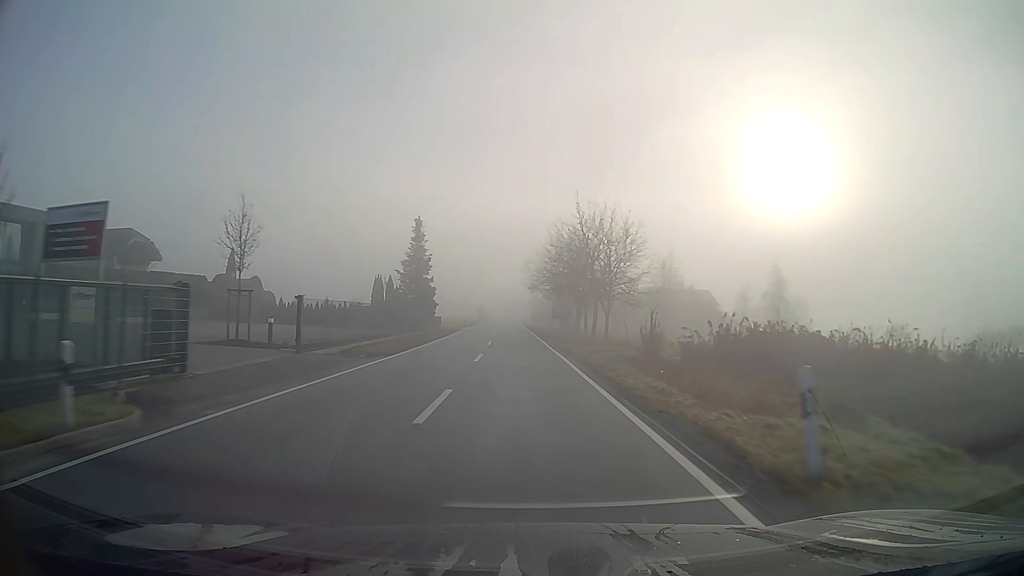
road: secondary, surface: asphalt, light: Day
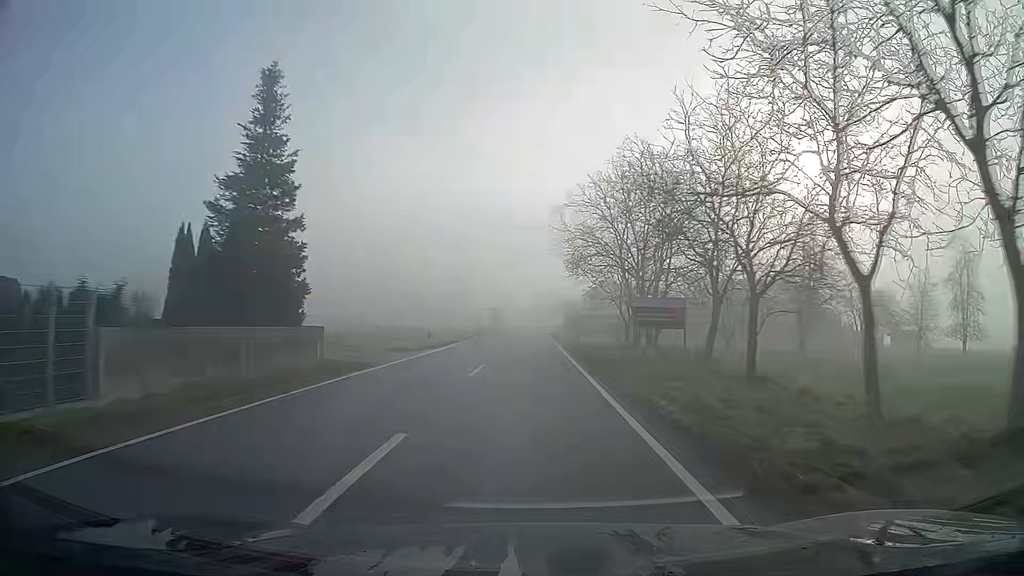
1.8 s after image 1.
(-0.8, +40.8) m; -2°
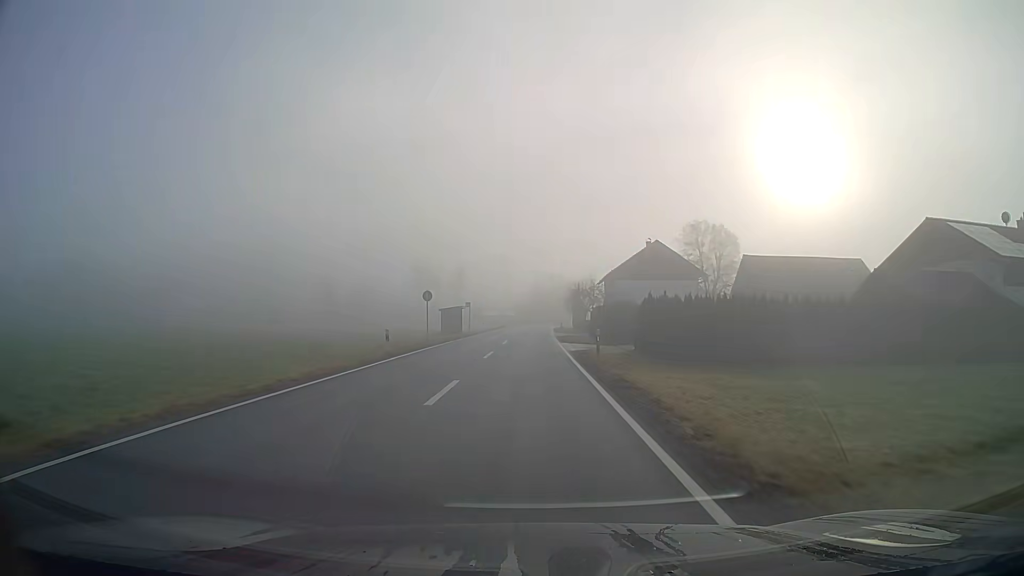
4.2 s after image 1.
(+0.2, +53.7) m; 0°
